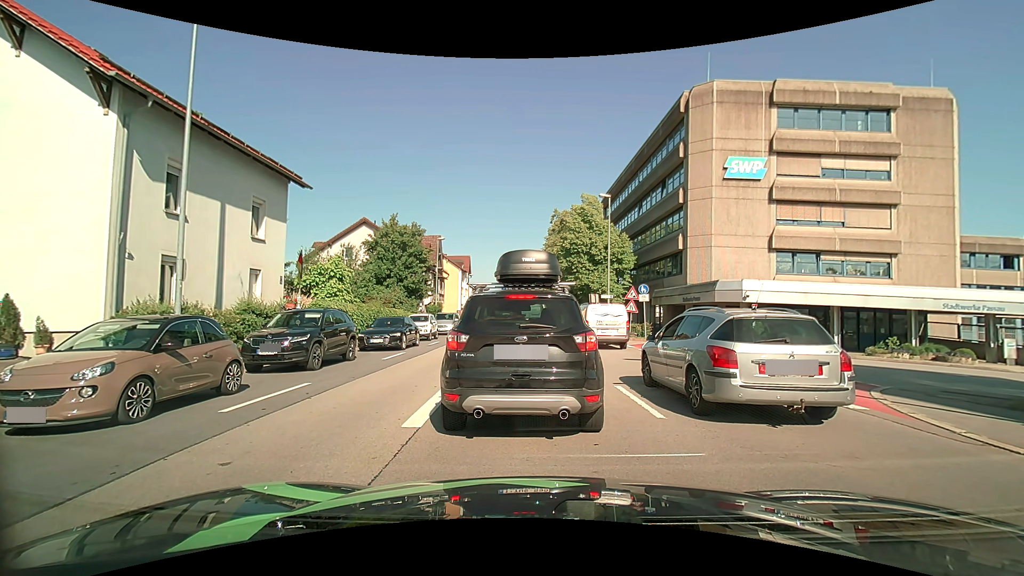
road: primary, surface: asphalt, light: Day
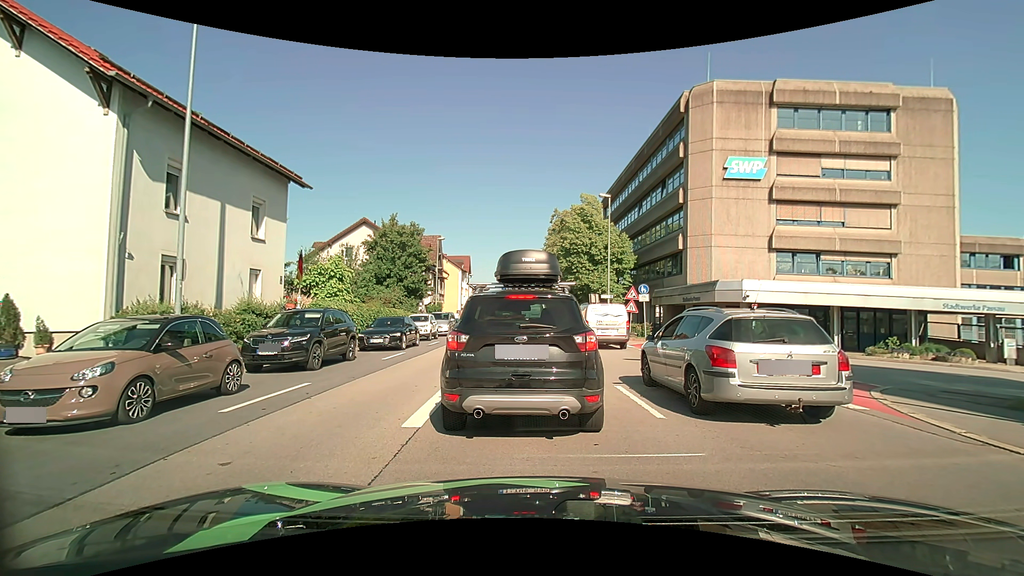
(0.0, 0.0) m; 0°
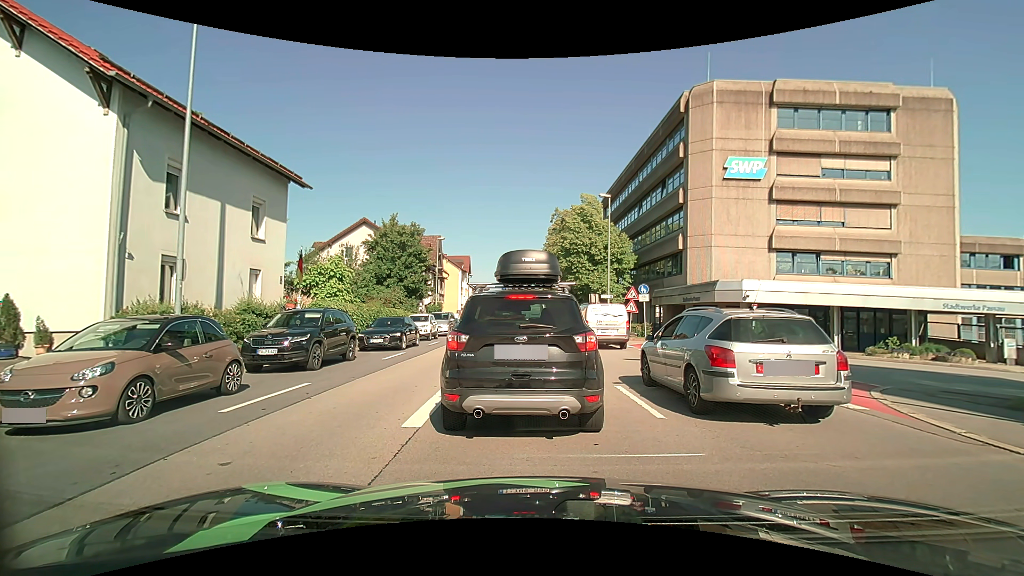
(0.0, 0.0) m; 0°
